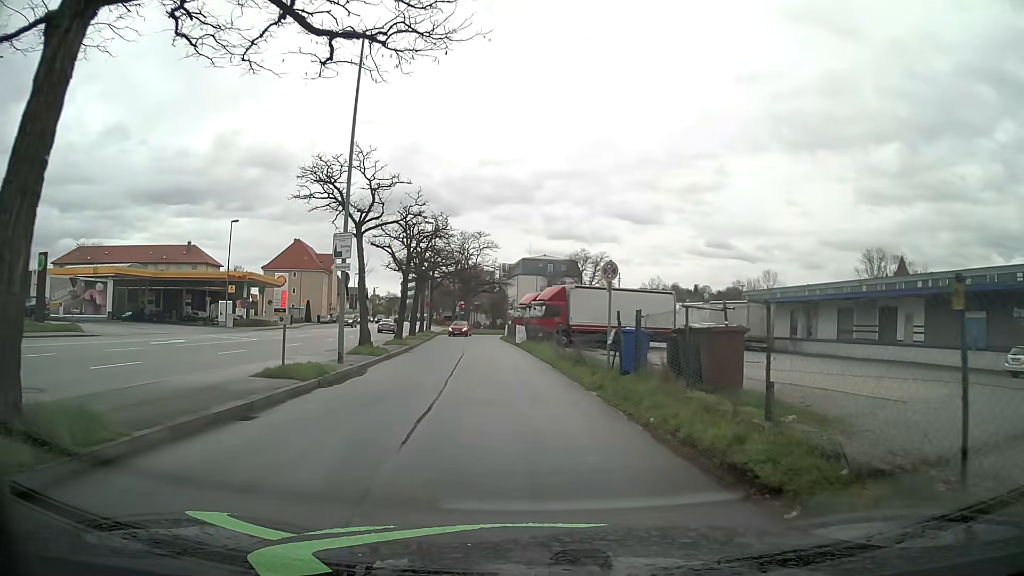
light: Day
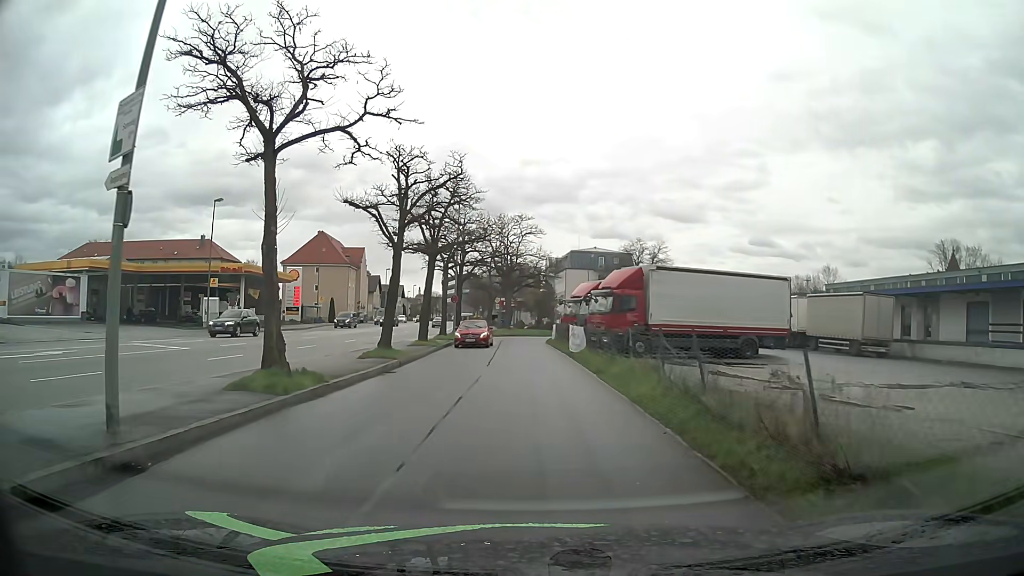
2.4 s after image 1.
(-0.3, +13.1) m; -3°
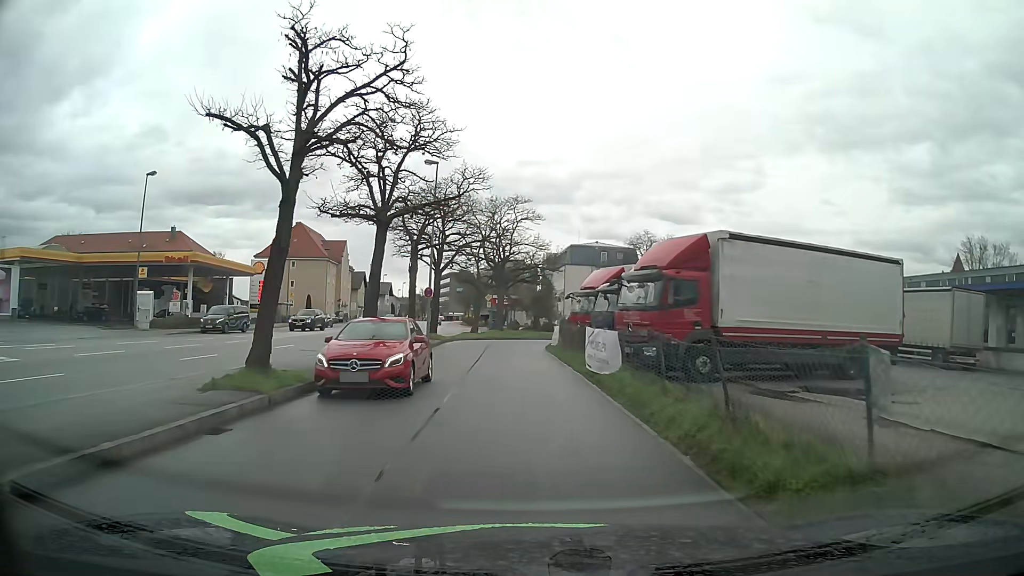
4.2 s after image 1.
(0.0, +10.5) m; +1°
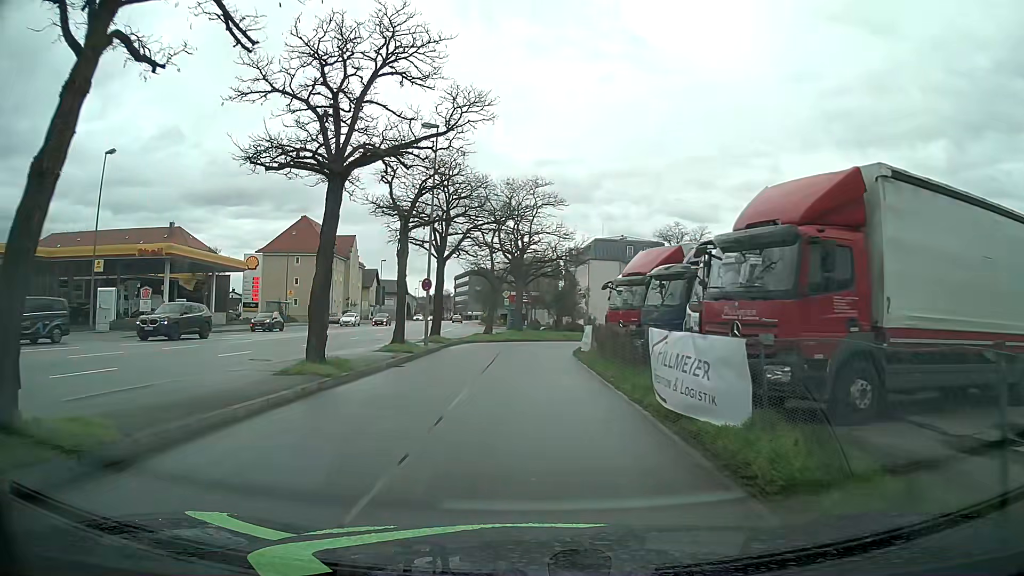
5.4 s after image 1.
(-0.2, +7.4) m; -2°
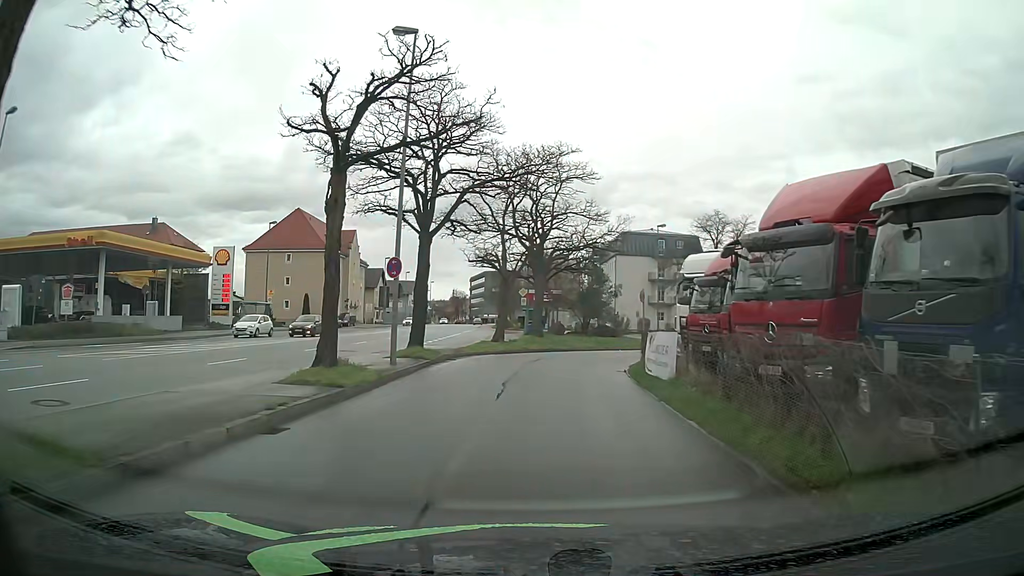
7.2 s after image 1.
(-0.3, +11.3) m; -2°
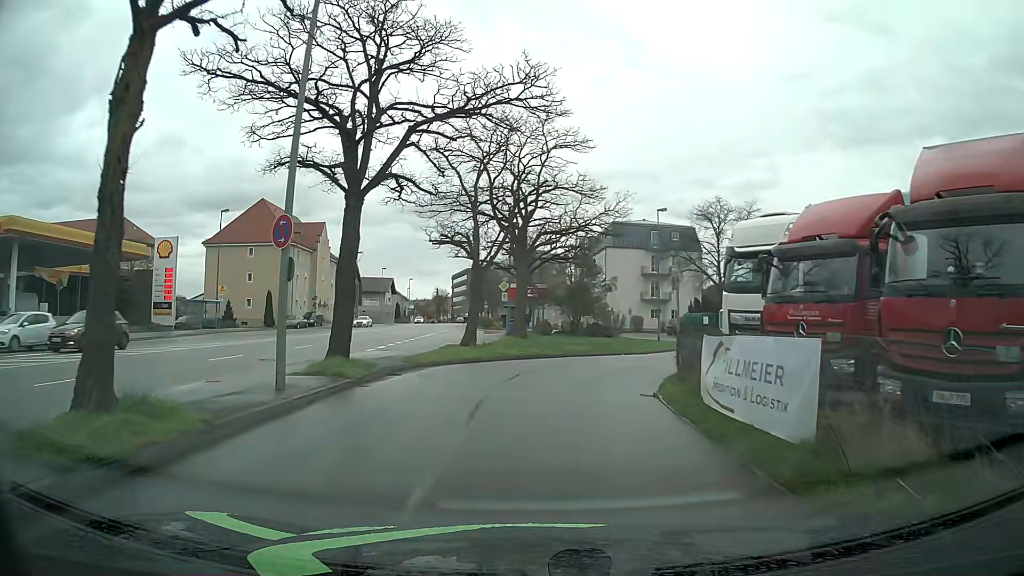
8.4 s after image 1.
(+0.1, +7.5) m; +2°
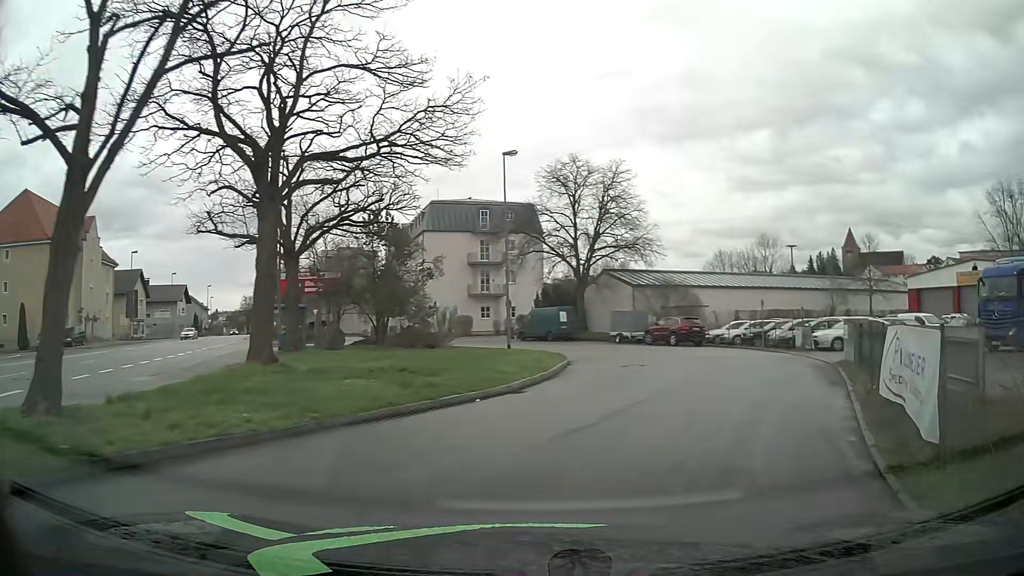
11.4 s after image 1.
(+1.1, +17.9) m; +15°
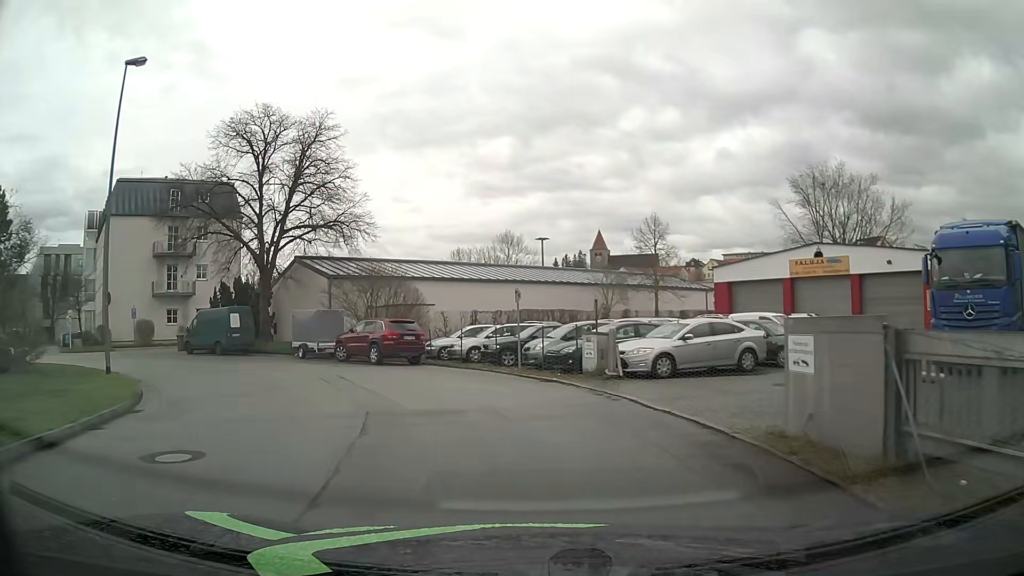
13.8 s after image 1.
(+3.6, +13.6) m; +21°
